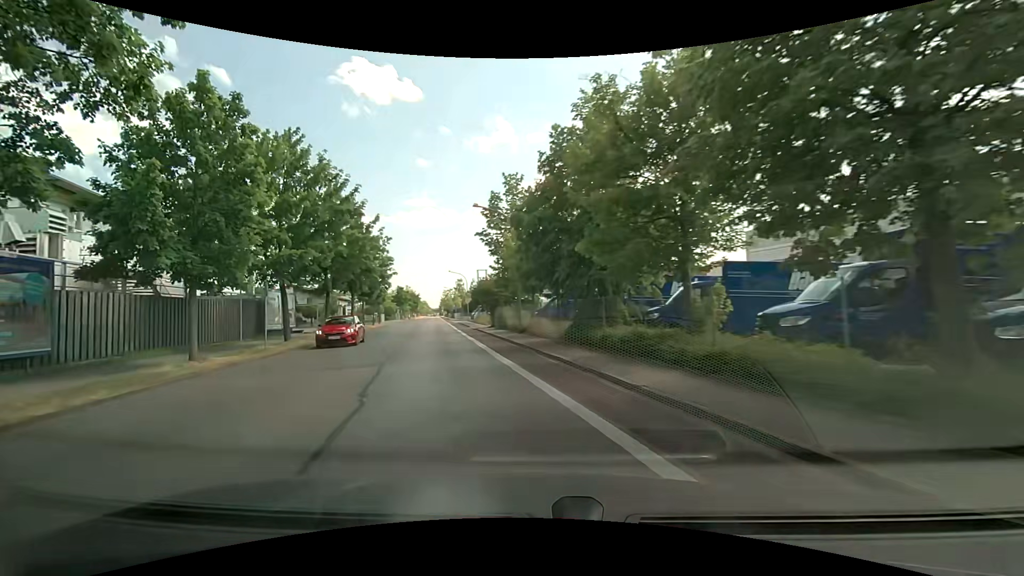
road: tertiary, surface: asphalt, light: Day
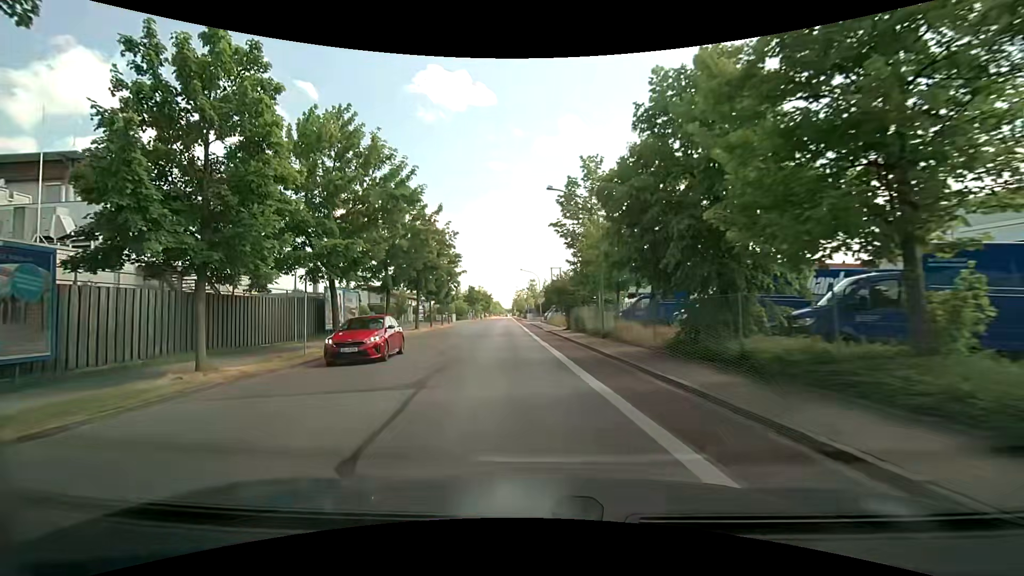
(-0.4, +4.2) m; -9°
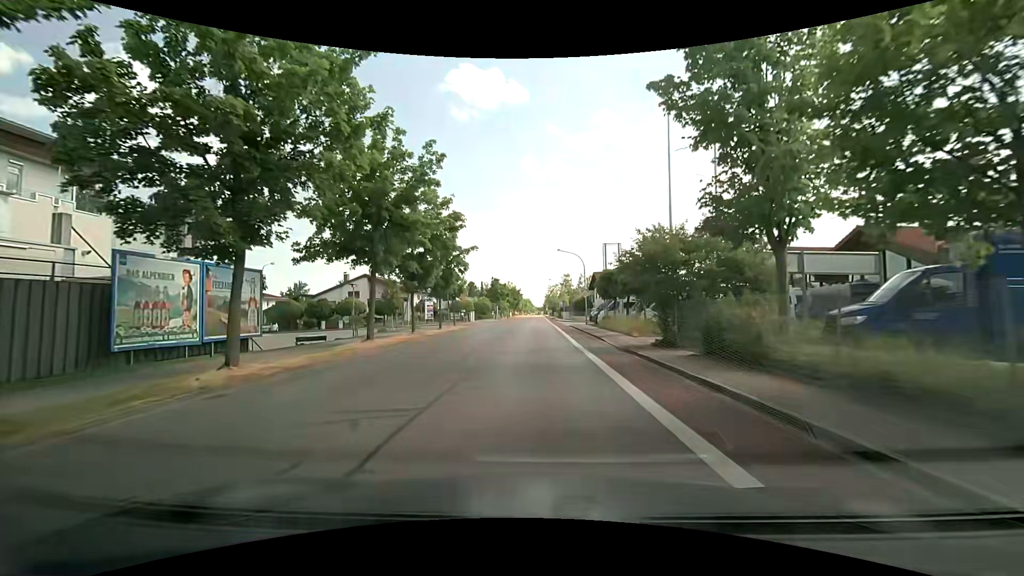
(-1.1, +19.8) m; -4°
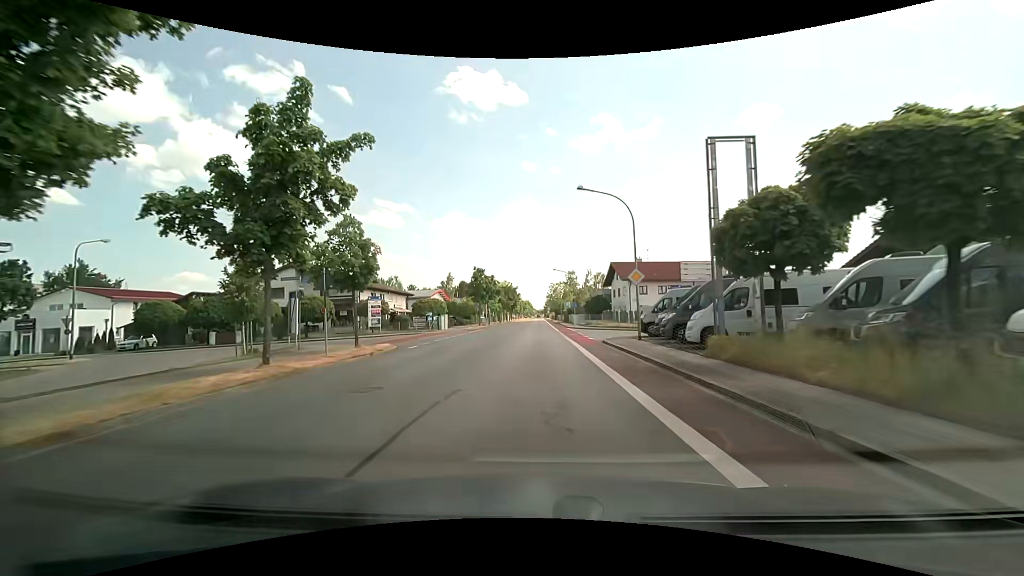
(0.0, +24.8) m; 0°
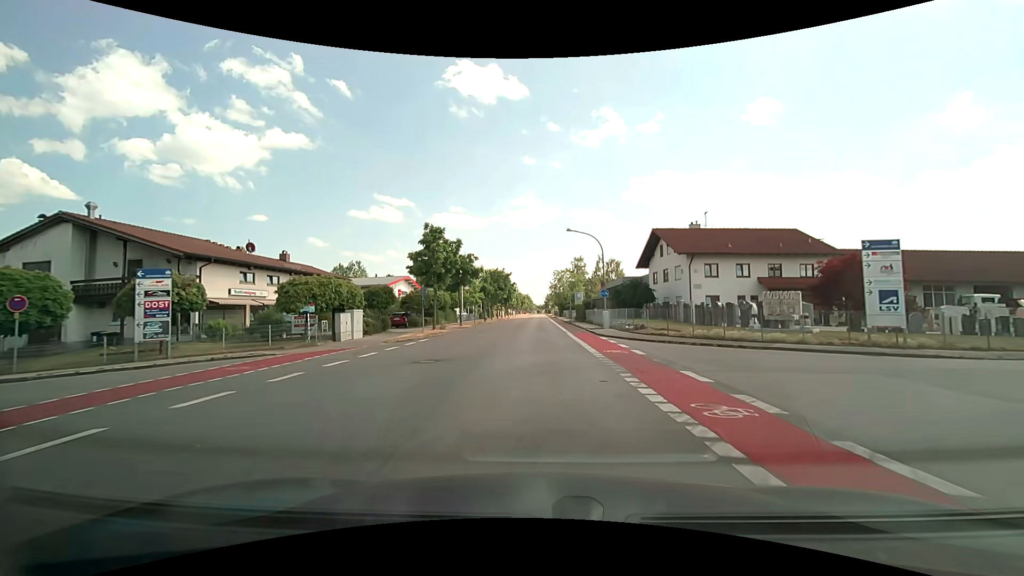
(-0.1, +28.3) m; 0°
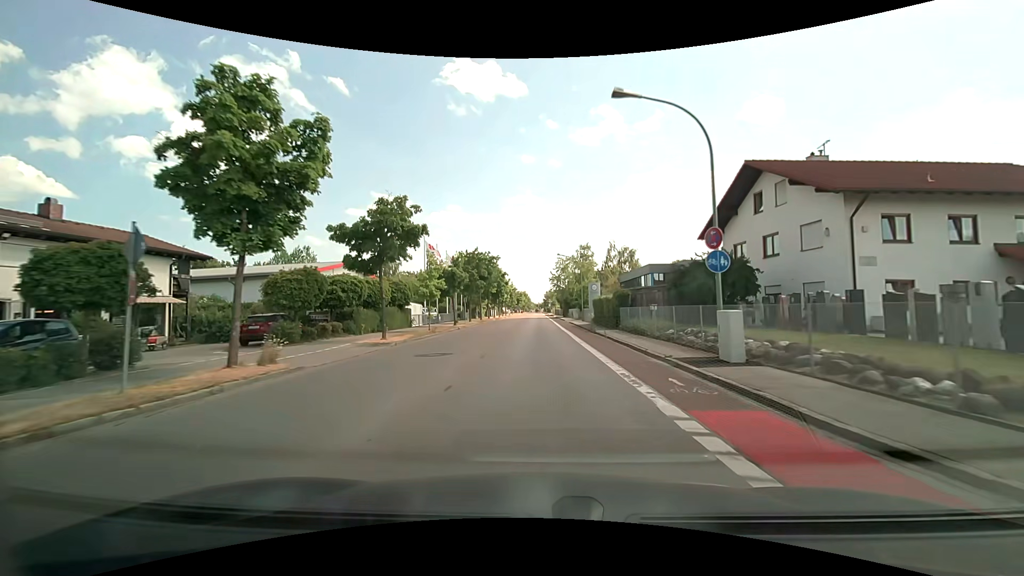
(+0.1, +23.1) m; 0°
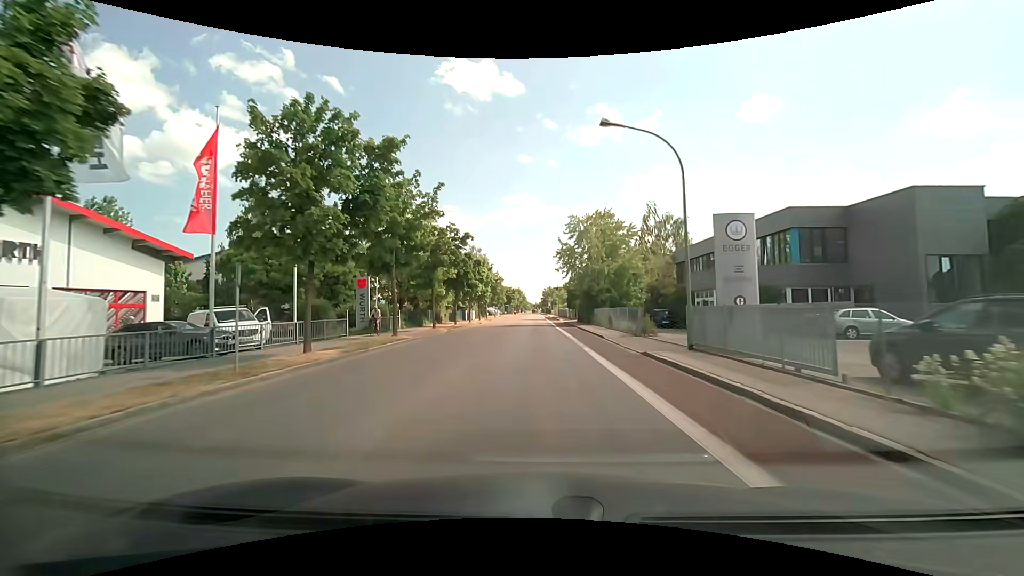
(-0.1, +38.1) m; 0°
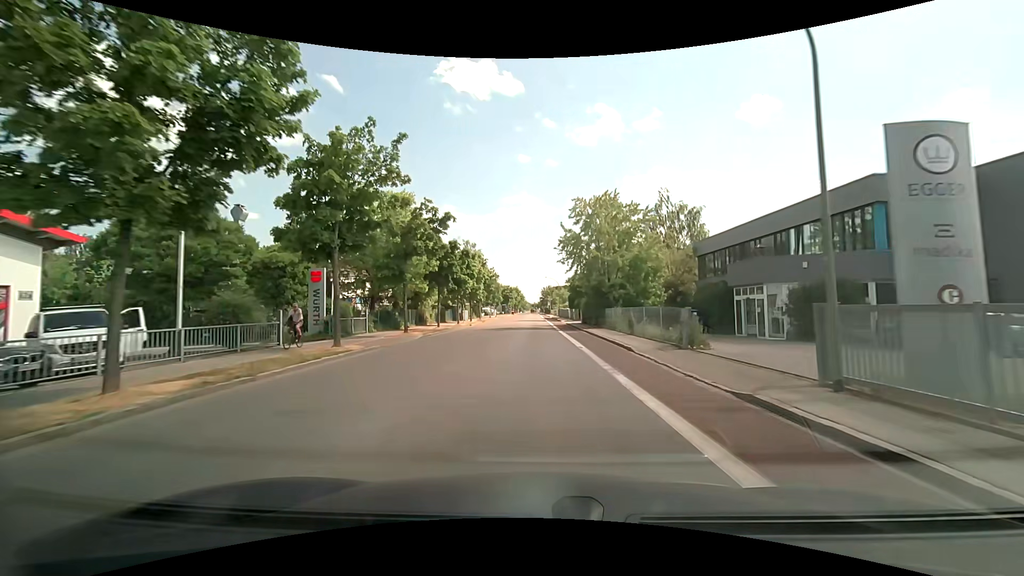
(0.0, +7.4) m; 0°
(0, +10) (0, +20) (0, +30) (0, +40) (0, +50) (0, +60) (0, +70) (-1, +80) (-1, +90) (-1, +100) m
